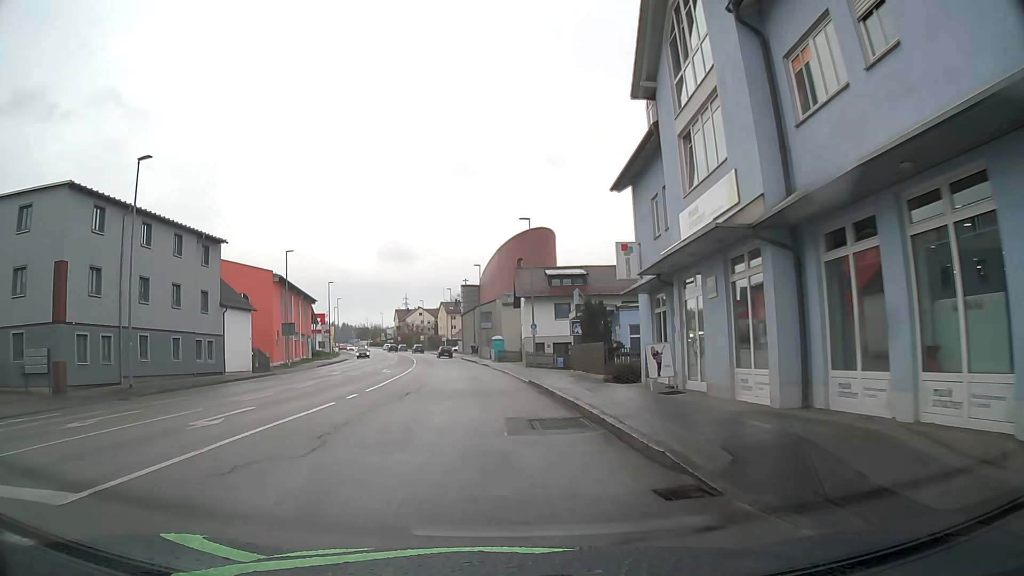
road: tertiary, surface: asphalt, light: Day
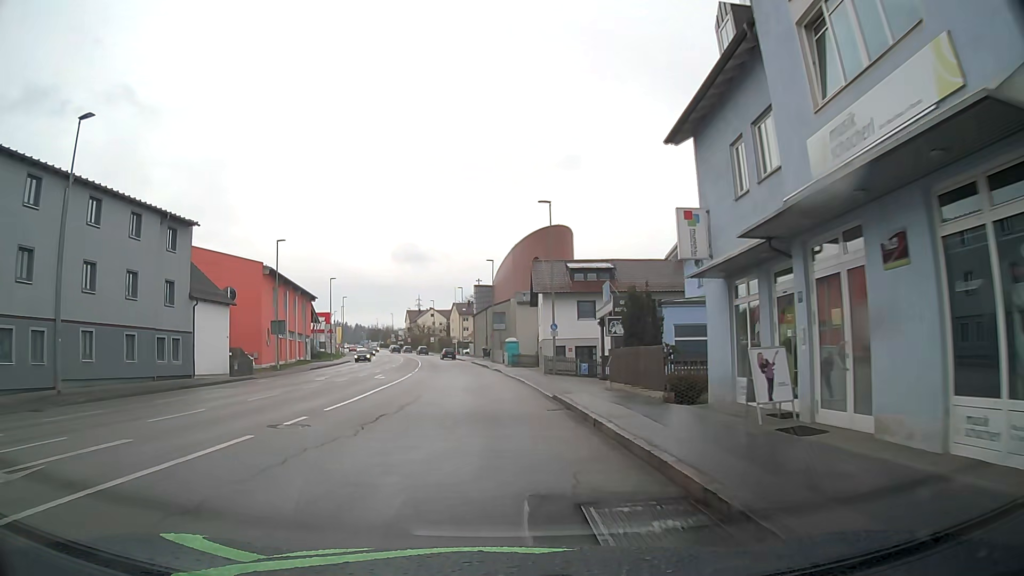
(-0.1, +6.5) m; -1°
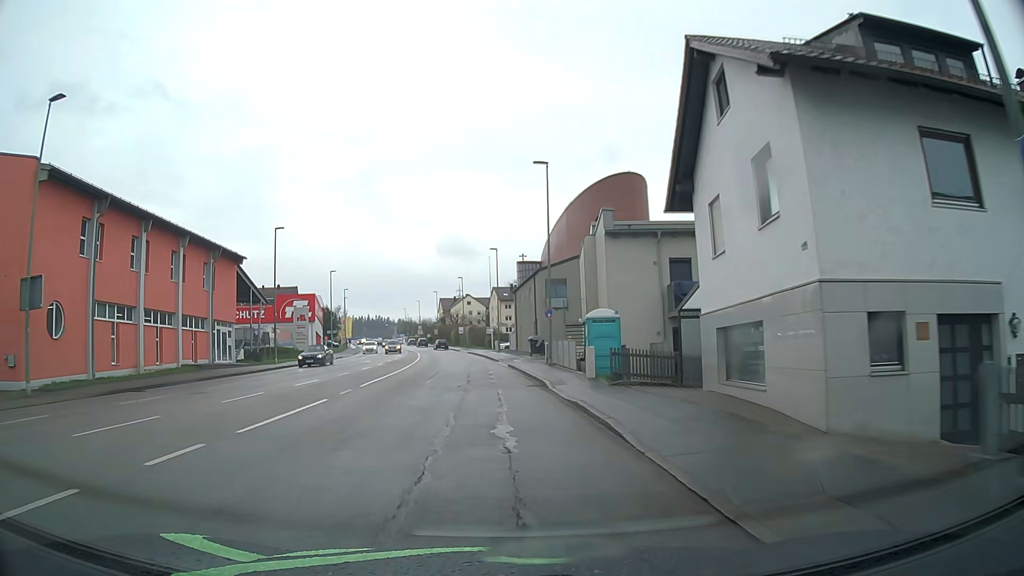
(-1.0, +35.0) m; -4°
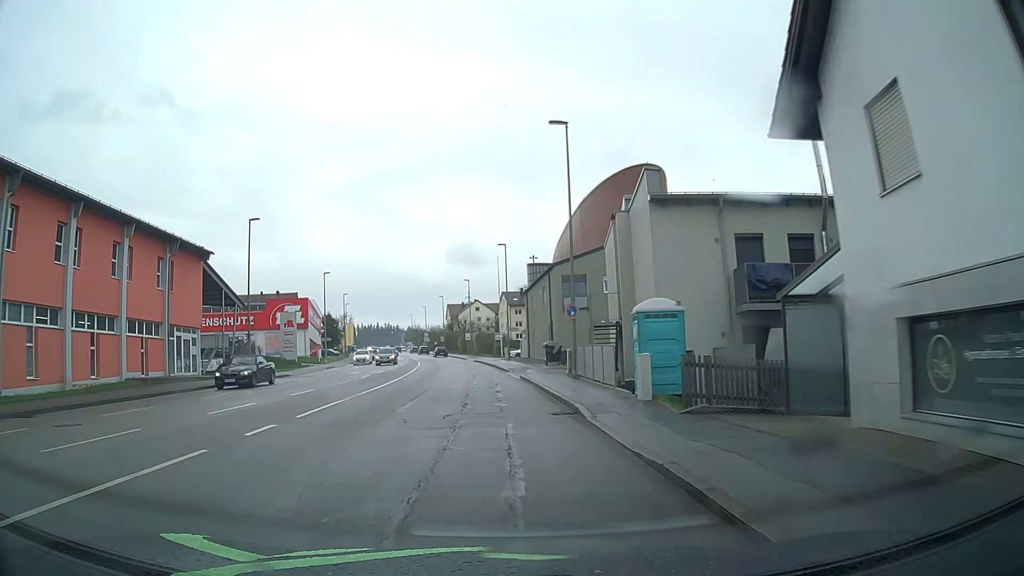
(0.0, +7.3) m; -1°
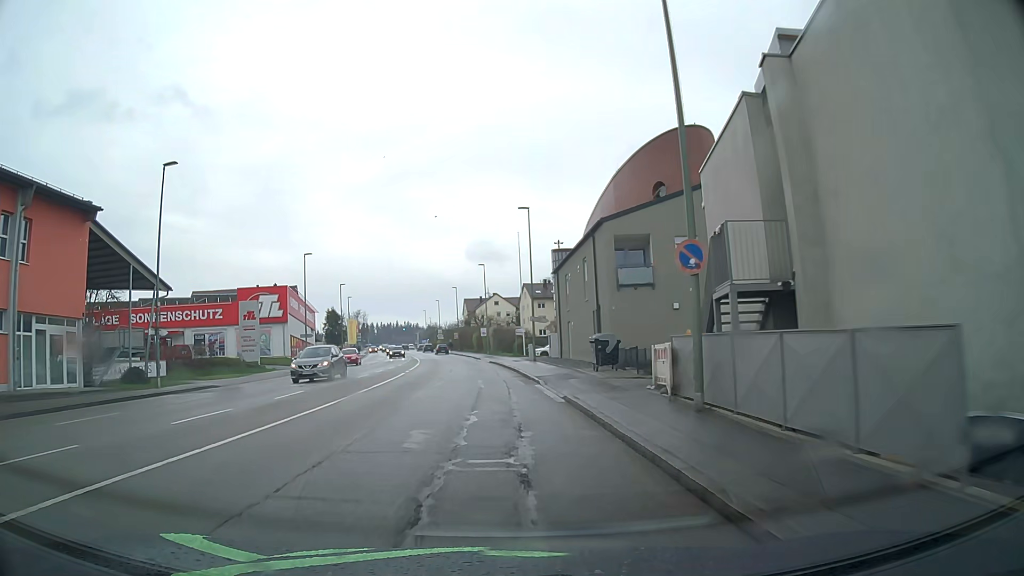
(-0.3, +14.9) m; -2°
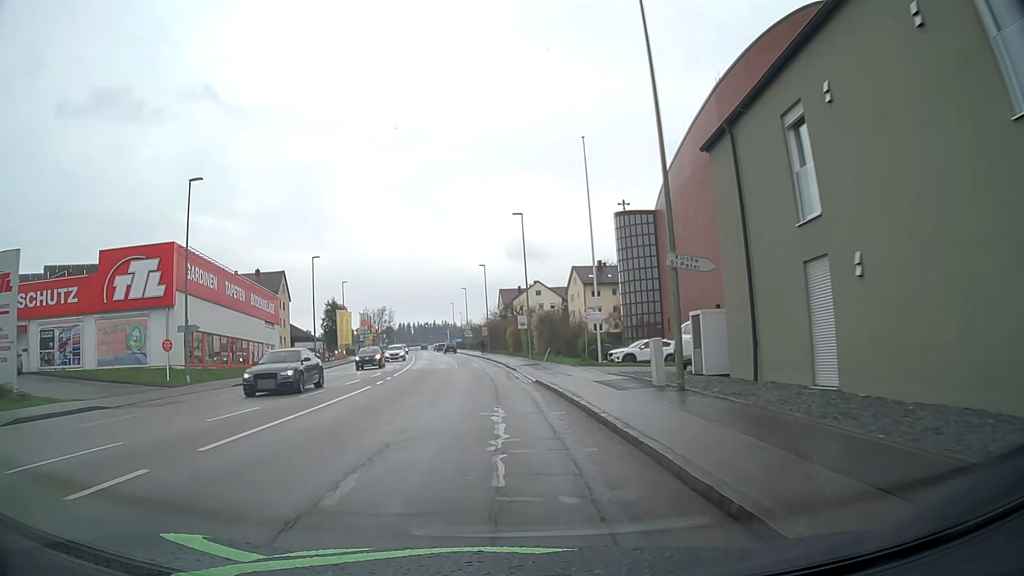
(-0.9, +30.3) m; -3°
(0, +10) (0, +20) (-1, +30) (-1, +40) (-2, +50) (-3, +60) (-4, +70) (-6, +80) (-7, +90) (-8, +100) m
